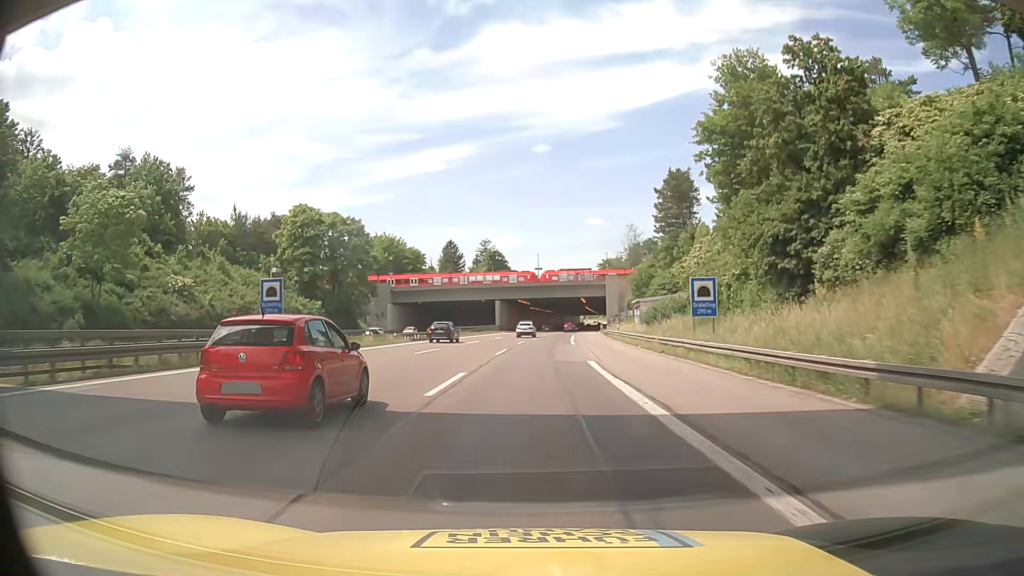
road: motorway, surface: asphalt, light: Day
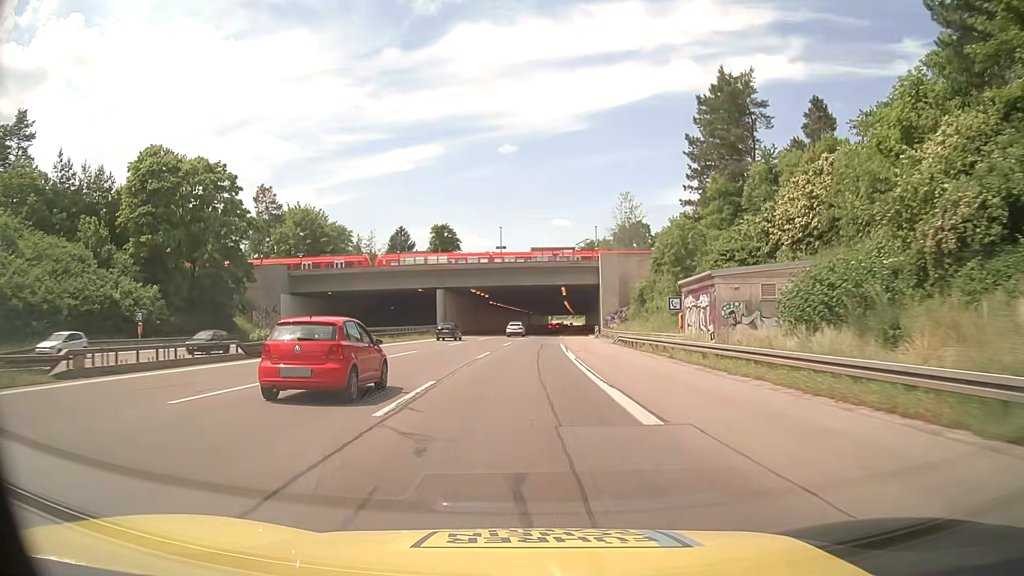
(+1.0, +38.9) m; +3°
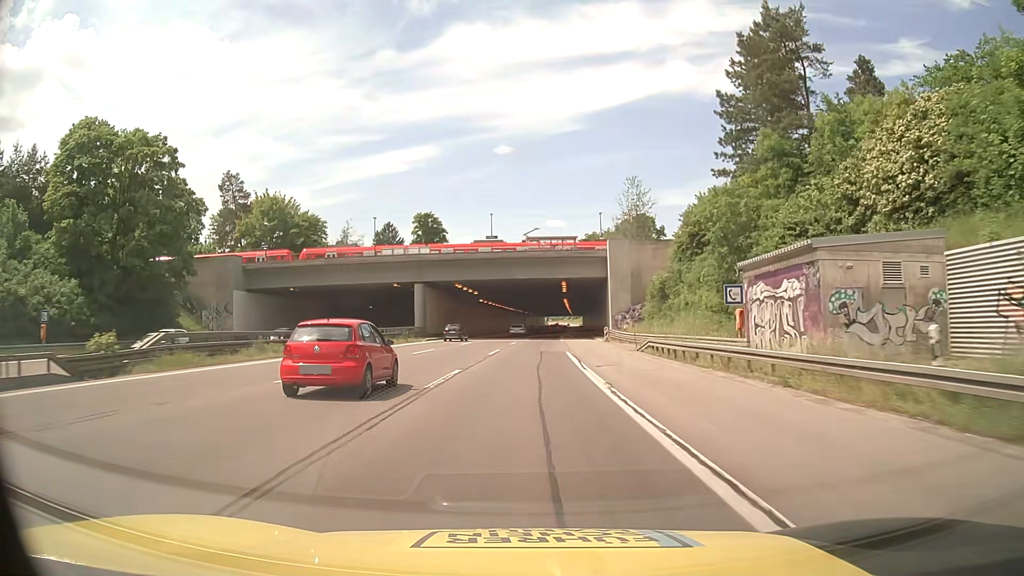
(+0.1, +12.9) m; 0°
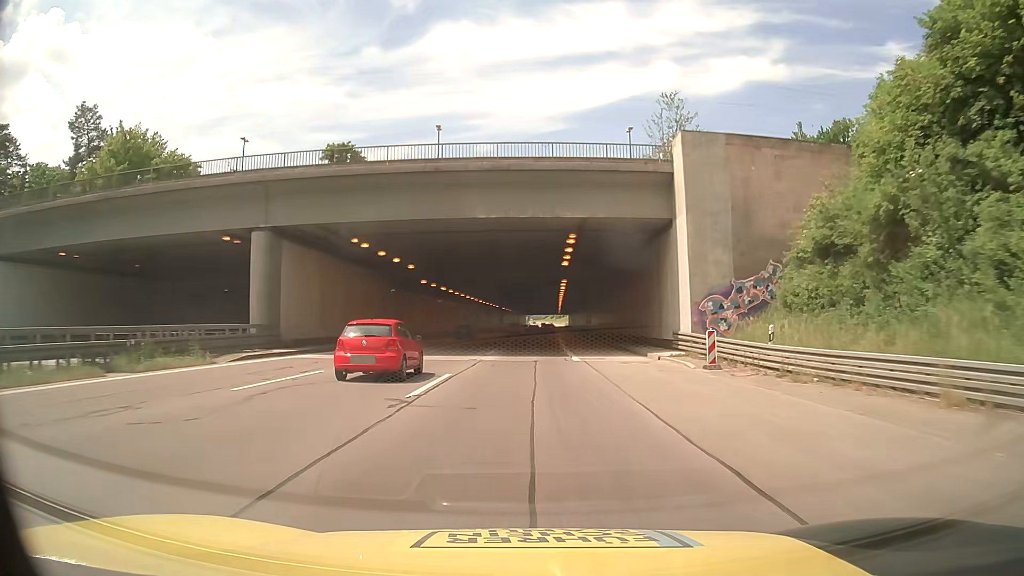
(+0.6, +38.4) m; +2°
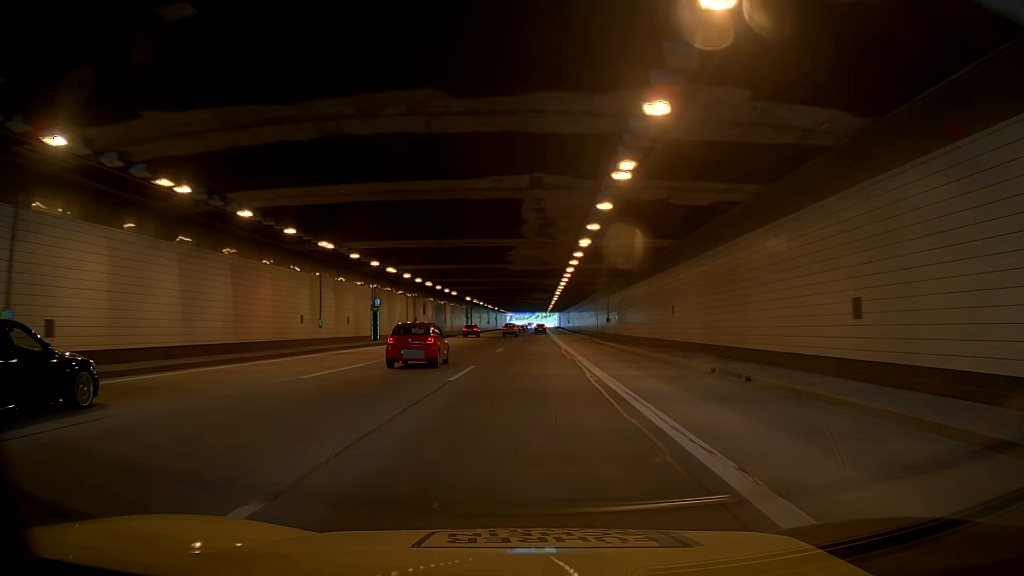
(+0.3, +50.5) m; -2°
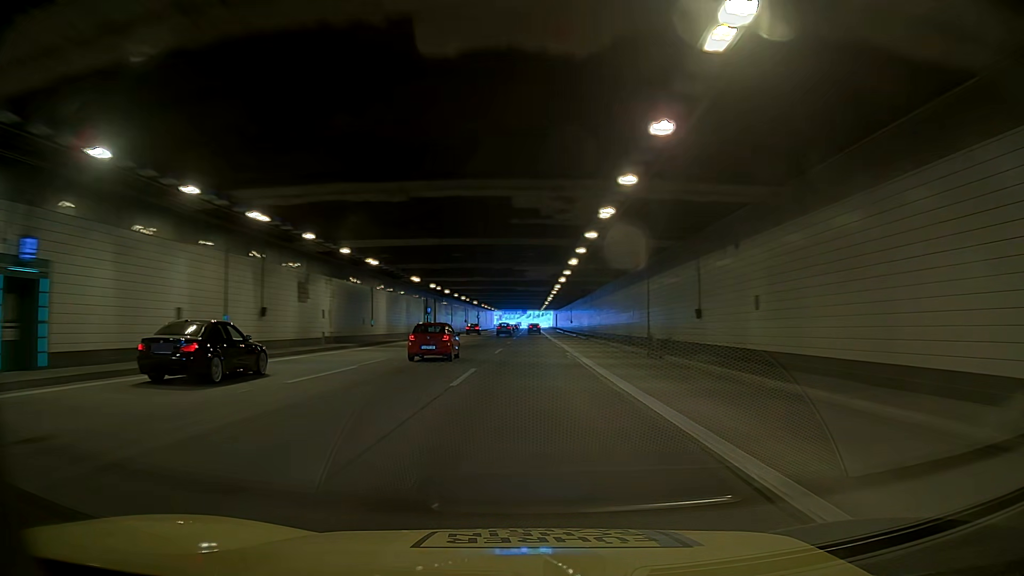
(+0.1, +37.7) m; 0°
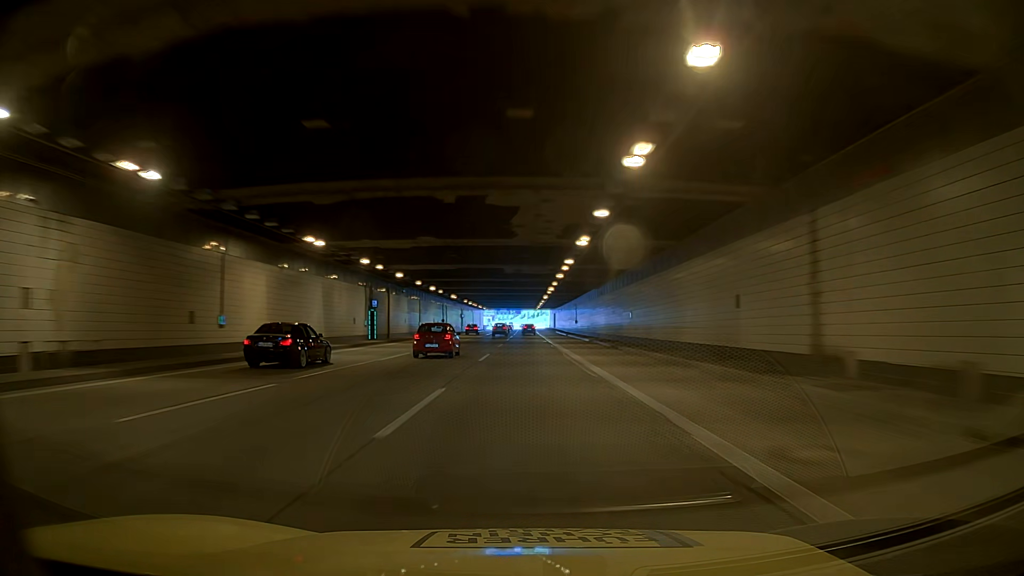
(-0.7, +25.0) m; -2°
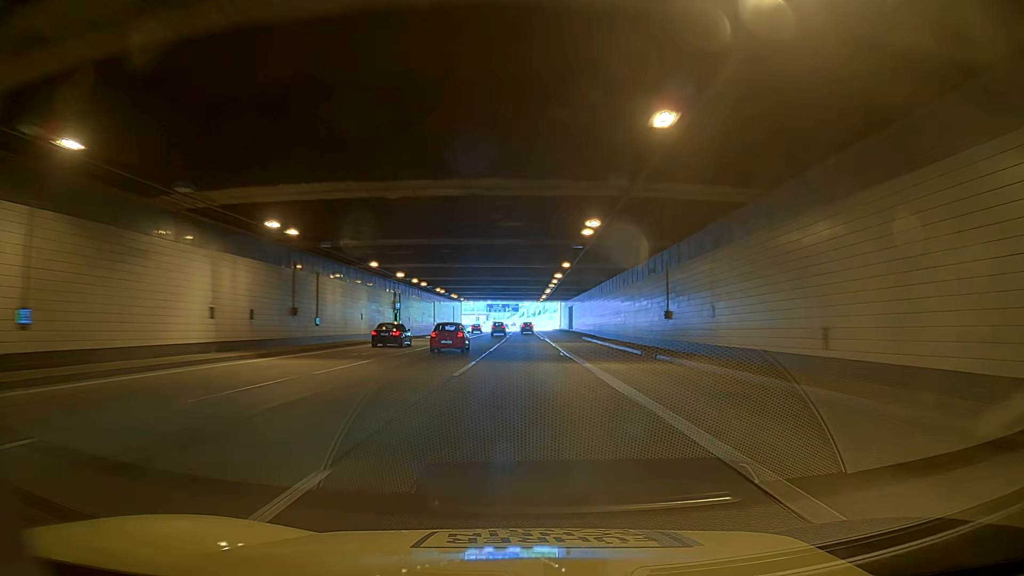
(+1.0, +62.4) m; +1°
